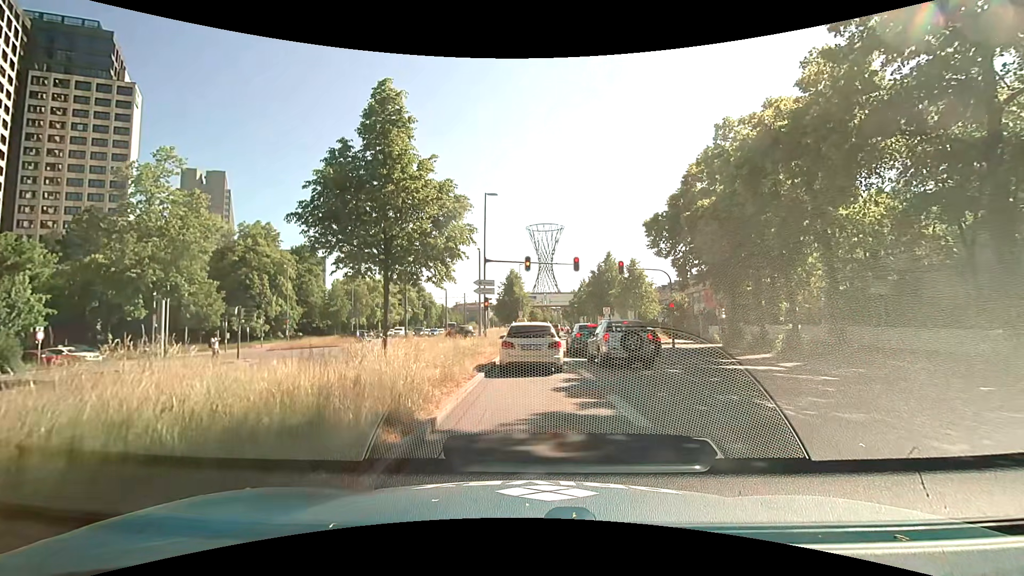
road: primary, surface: asphalt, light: Day
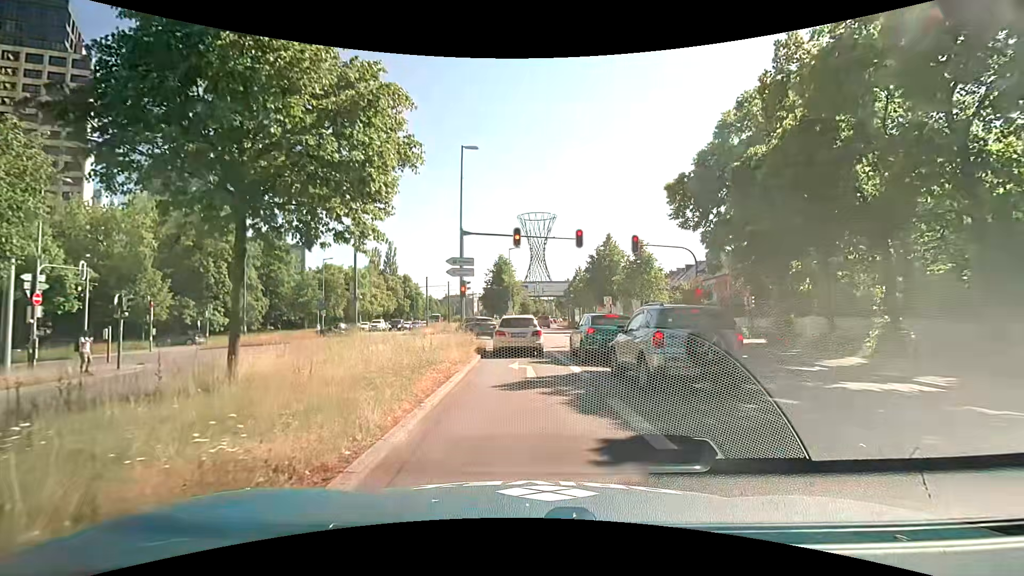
(-0.1, +7.7) m; +1°
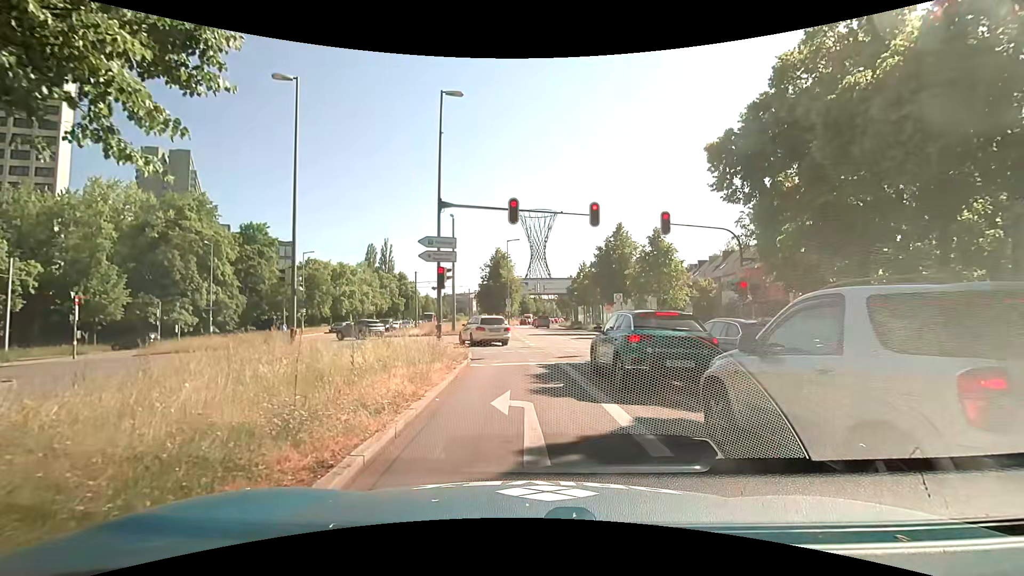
(-0.1, +6.2) m; -2°
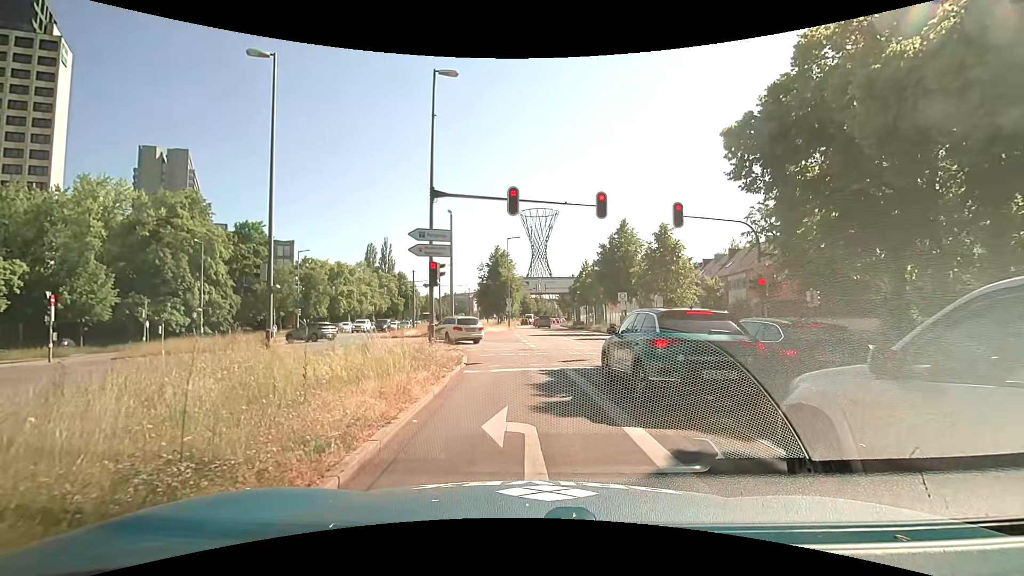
(0.0, +1.7) m; +2°
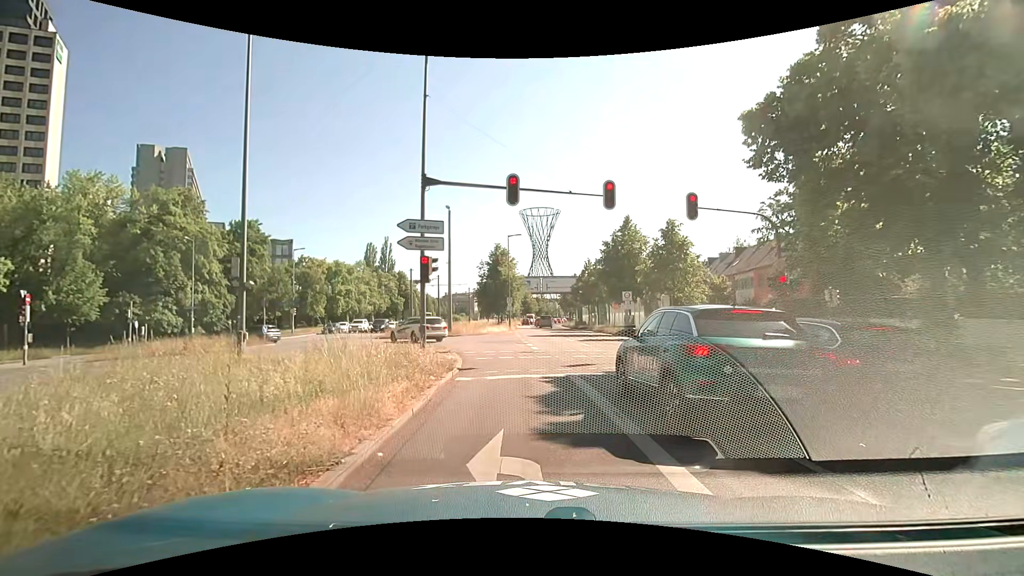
(0.0, +1.6) m; -2°
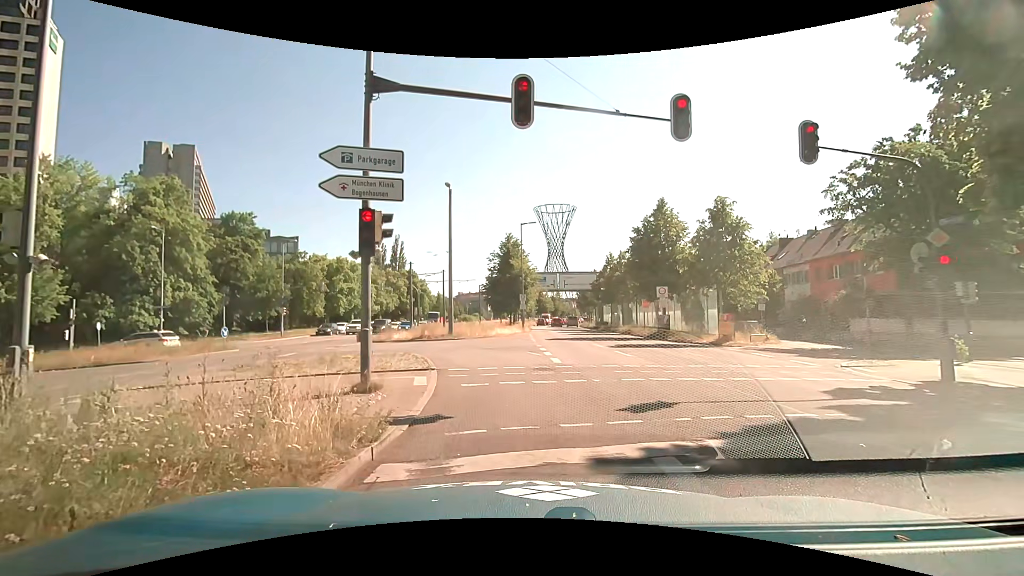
(+0.1, +6.7) m; 0°
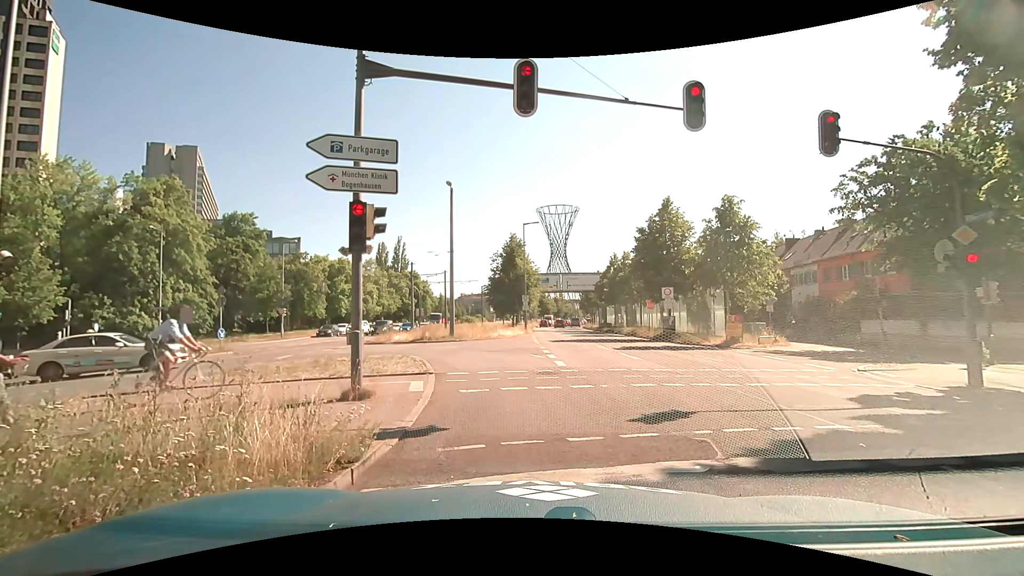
(0.0, +0.7) m; 0°
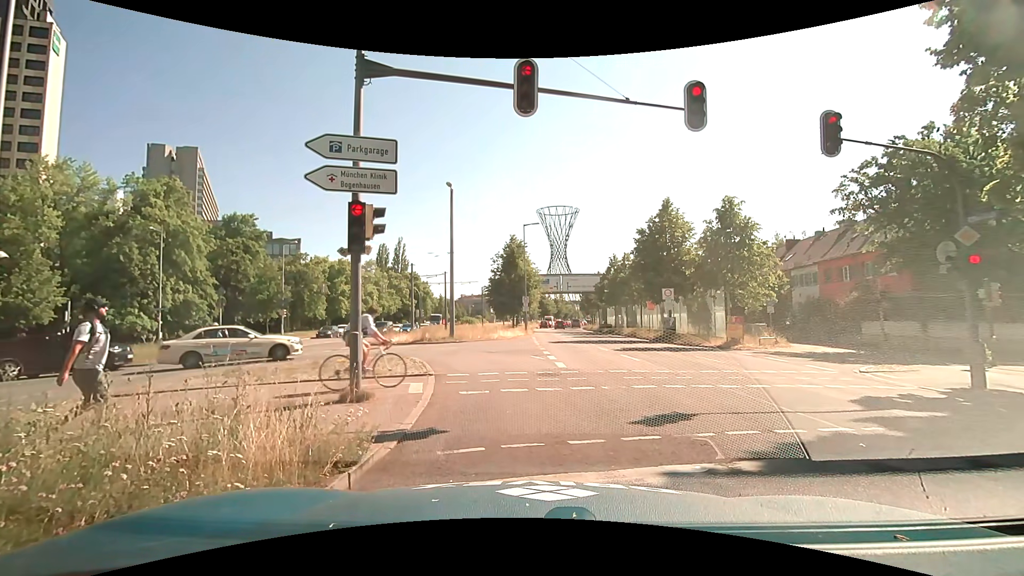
(0.0, +0.1) m; 0°
(0, +10) (-3, +20) (-9, +27) (-17, +33) (-27, +35) (-37, +33) (-46, +31) (-56, +29) (-66, +27) (-76, +26) m
